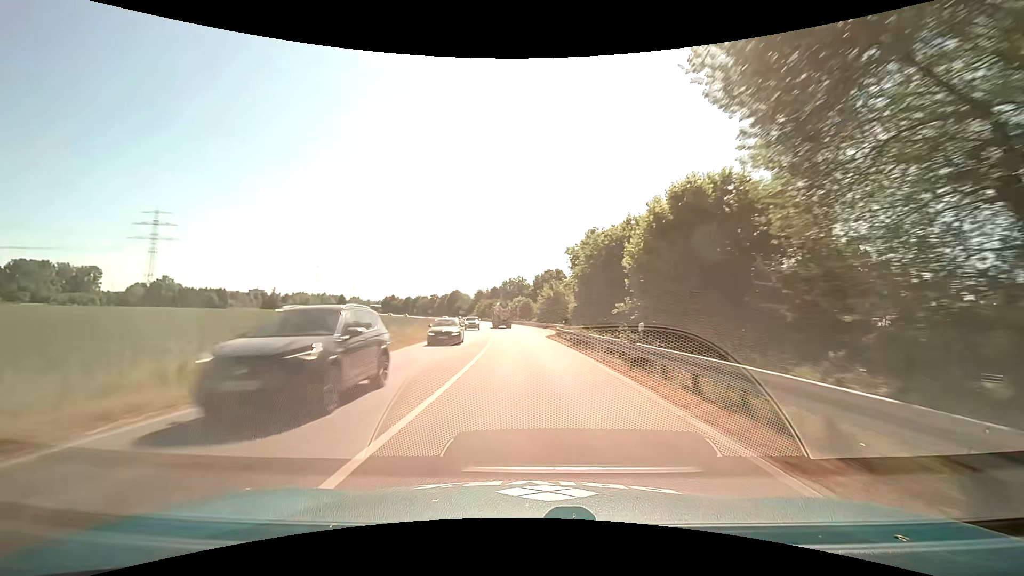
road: primary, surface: asphalt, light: Day
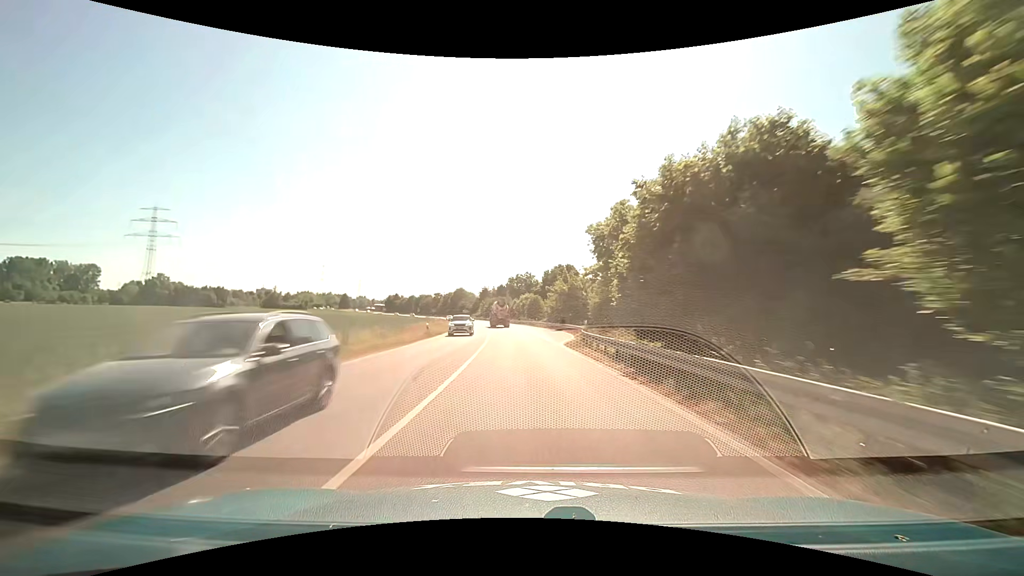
(-0.2, +13.2) m; -1°
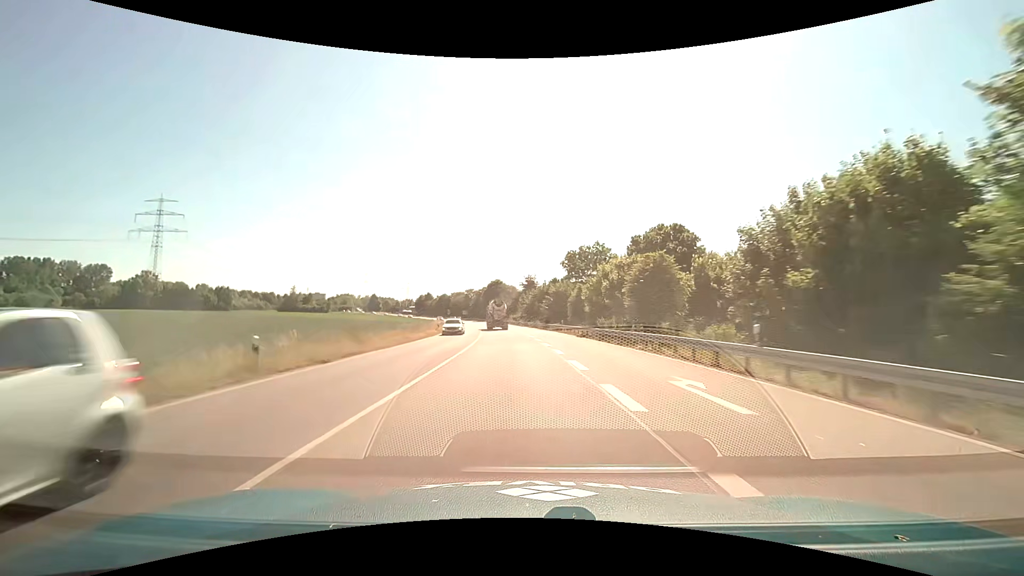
(-2.9, +65.7) m; -6°
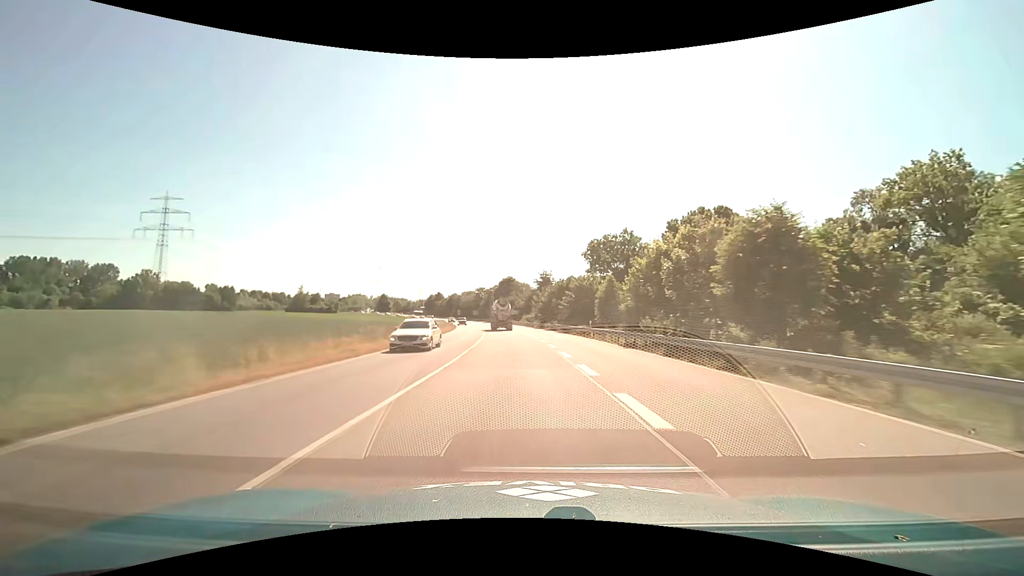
(-0.2, +13.1) m; -2°
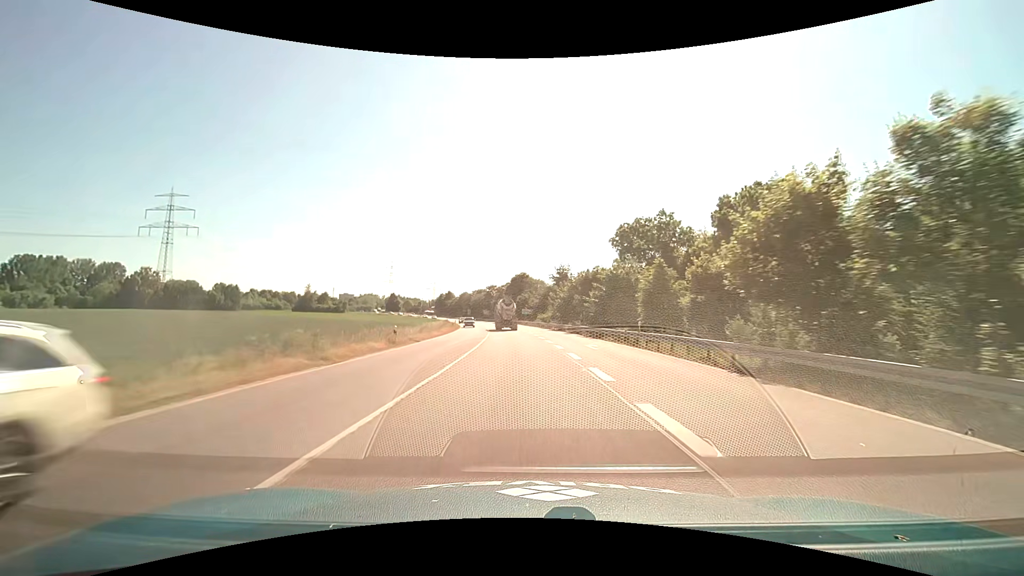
(-0.2, +13.1) m; -2°
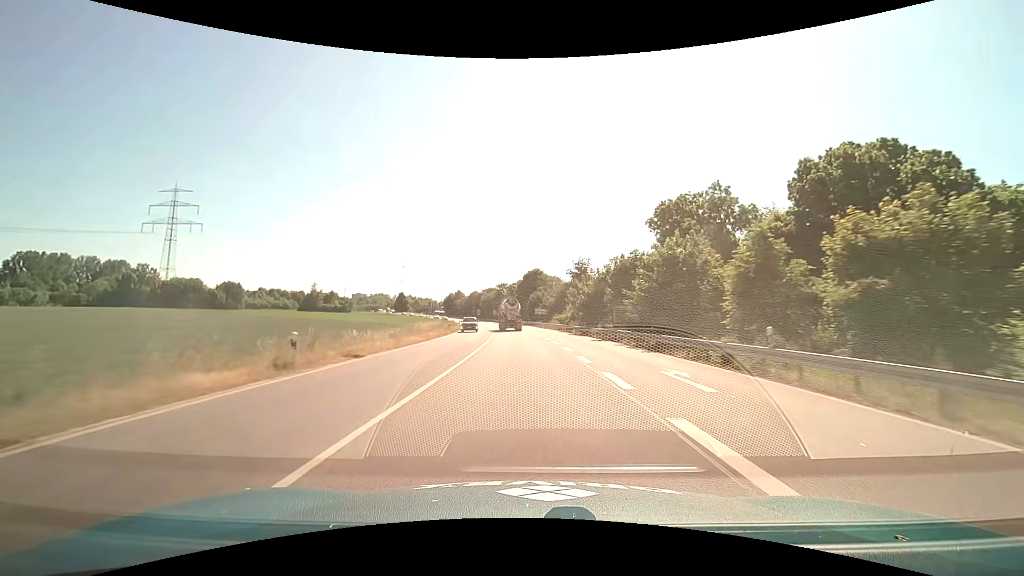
(-0.2, +13.1) m; -1°
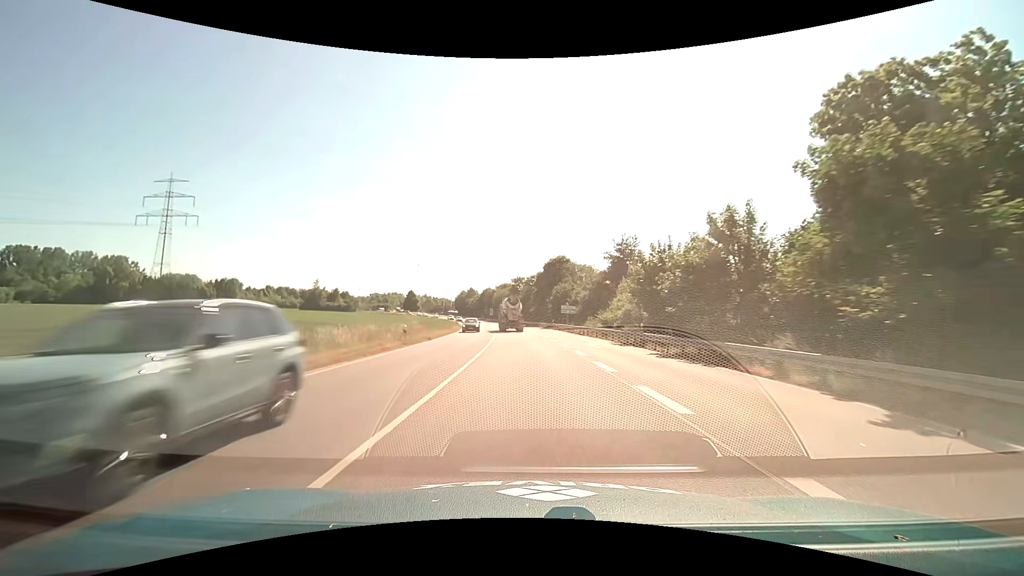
(-0.7, +26.2) m; -3°
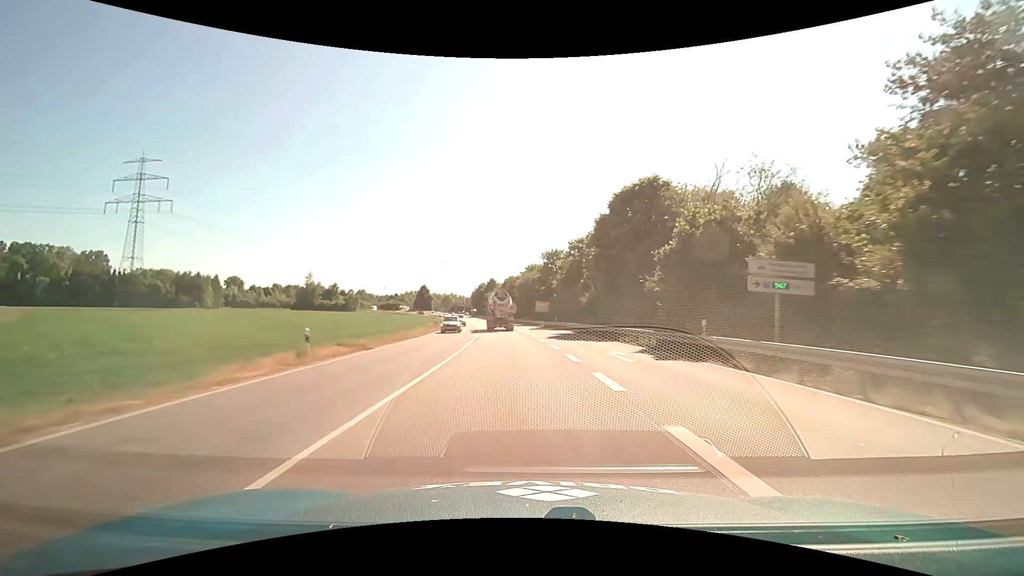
(-1.1, +51.8) m; -4°
(0, +10) (0, +20) (-1, +30) (-2, +40) (-2, +50) (-3, +60) (-5, +70) (-6, +80) (-8, +90) (-10, +99) m
